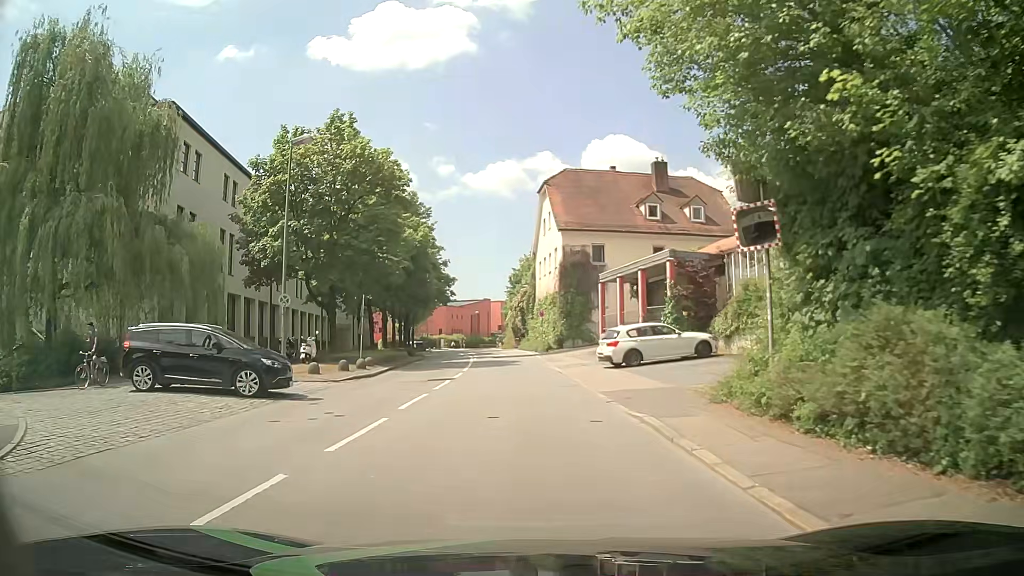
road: tertiary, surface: asphalt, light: Day
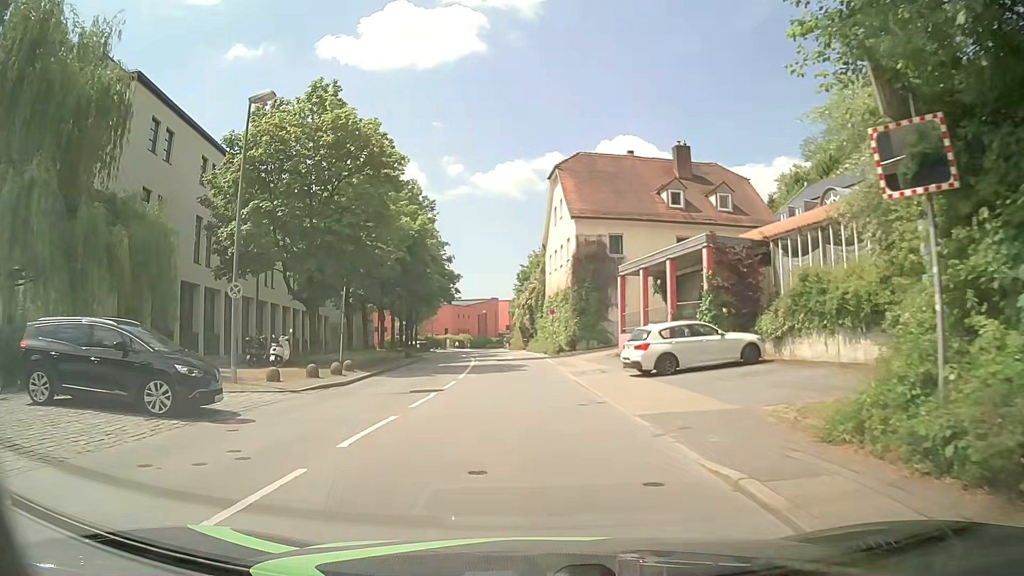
(0.0, +4.5) m; -2°
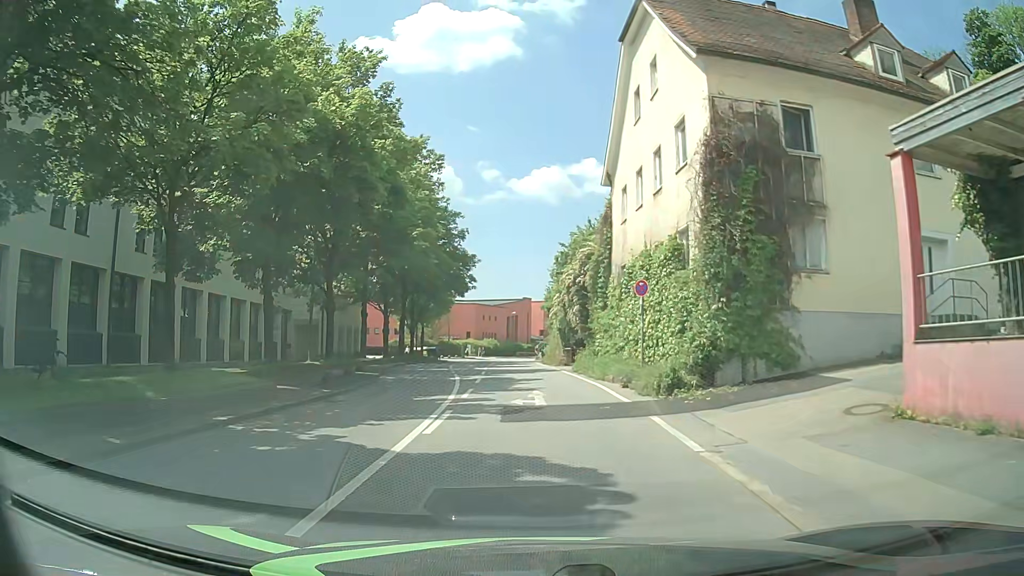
(-0.5, +22.3) m; -2°
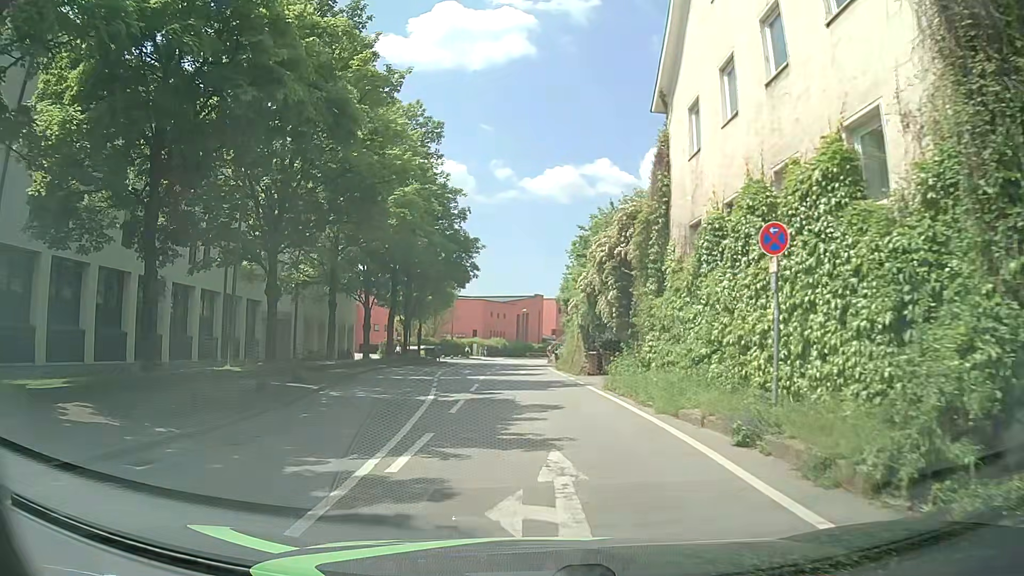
(-0.1, +8.9) m; -1°
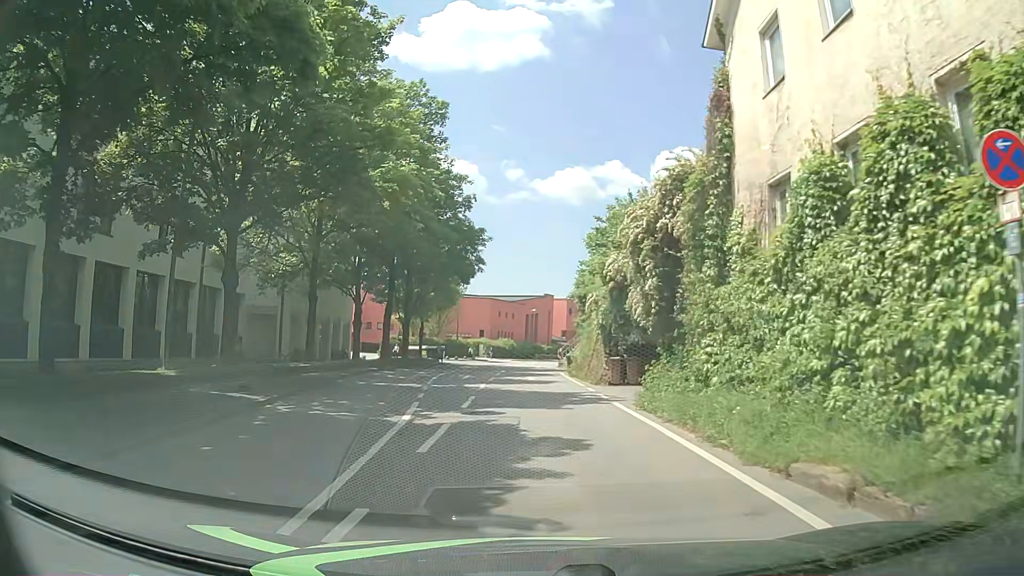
(0.0, +4.4) m; -1°
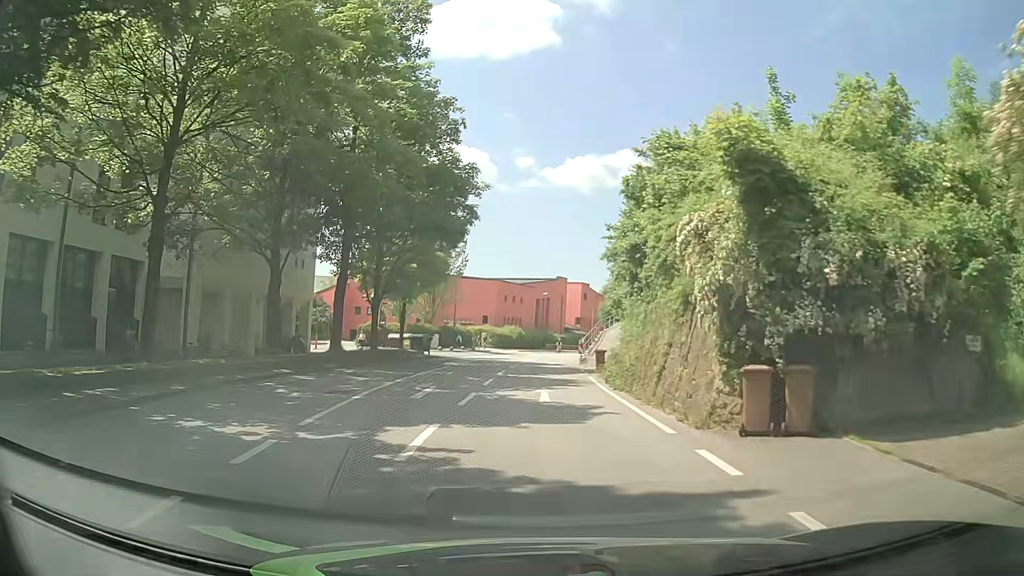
(-0.2, +13.5) m; -1°
(0, +10) (0, +20) (0, +30) (+1, +40) (+2, +50) (+3, +60) (+4, +70) (+6, +80) (+9, +89) (+12, +99) m
